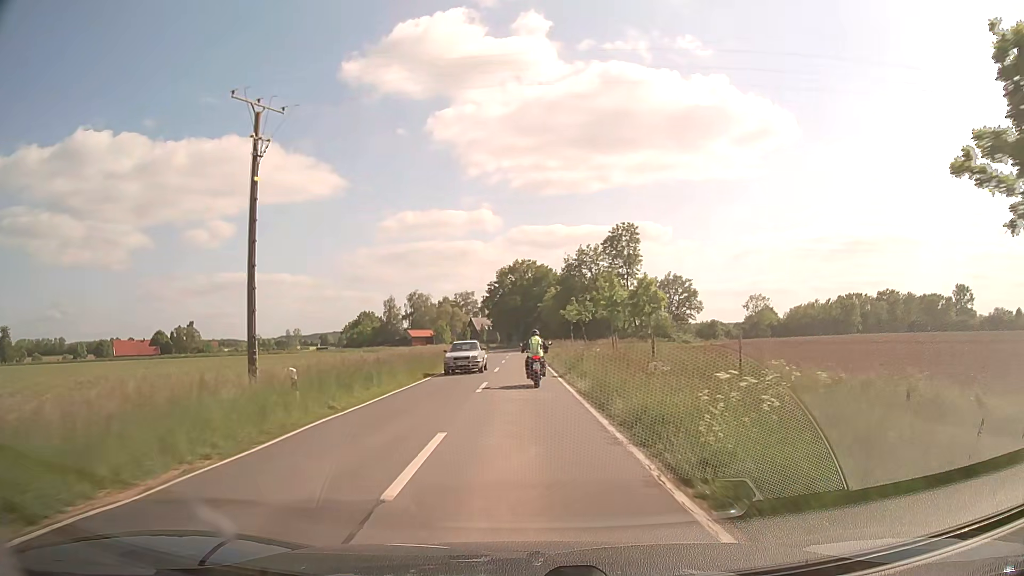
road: secondary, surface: asphalt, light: Day
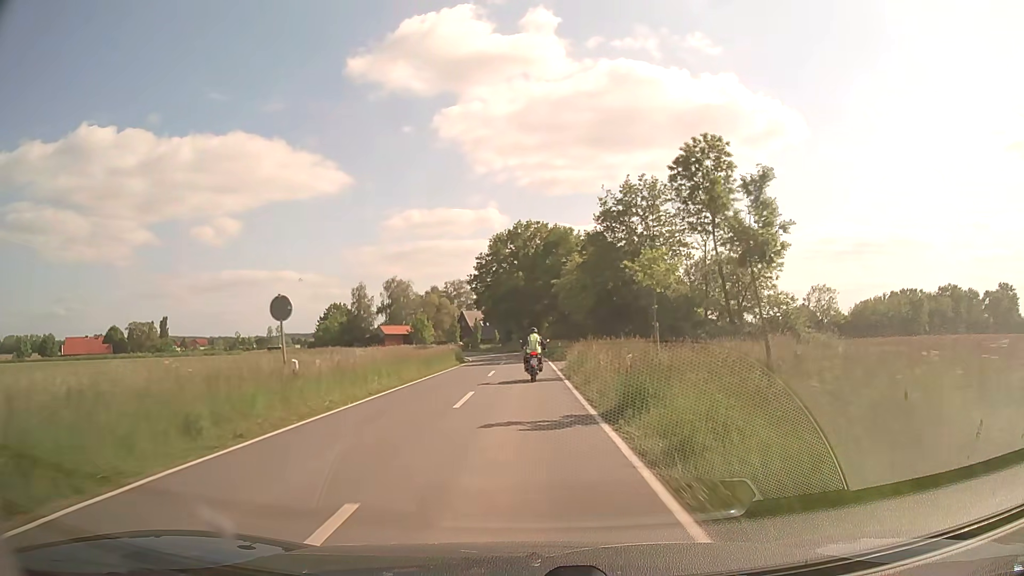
(-0.2, +40.8) m; -1°
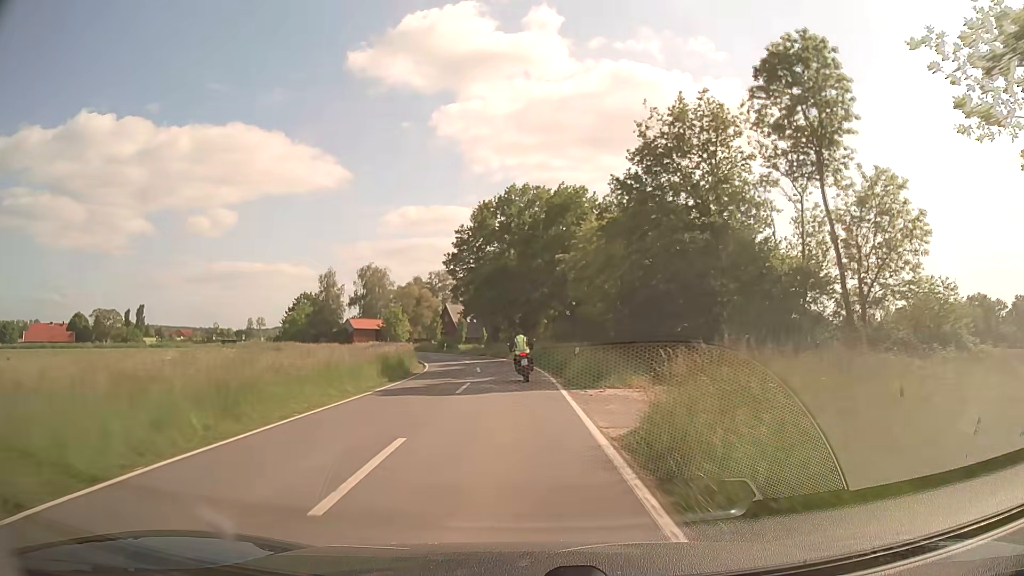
(+0.1, +20.4) m; 0°
(0, +10) (0, +20) (0, +30) (-2, +40) (-3, +50) (-6, +59) (-9, +69) (-13, +78) (-18, +87) (-23, +96) m
